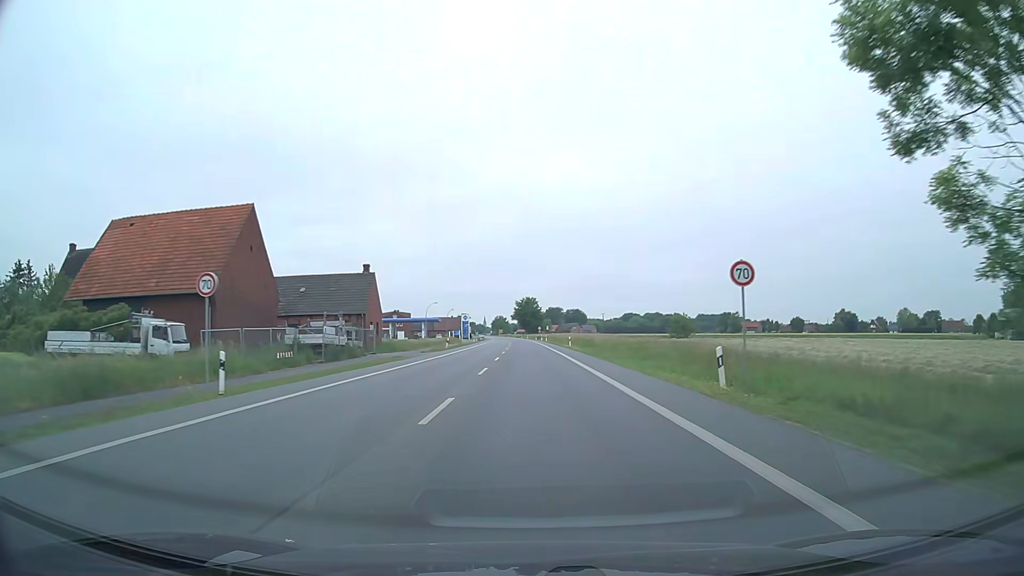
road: primary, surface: asphalt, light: Day
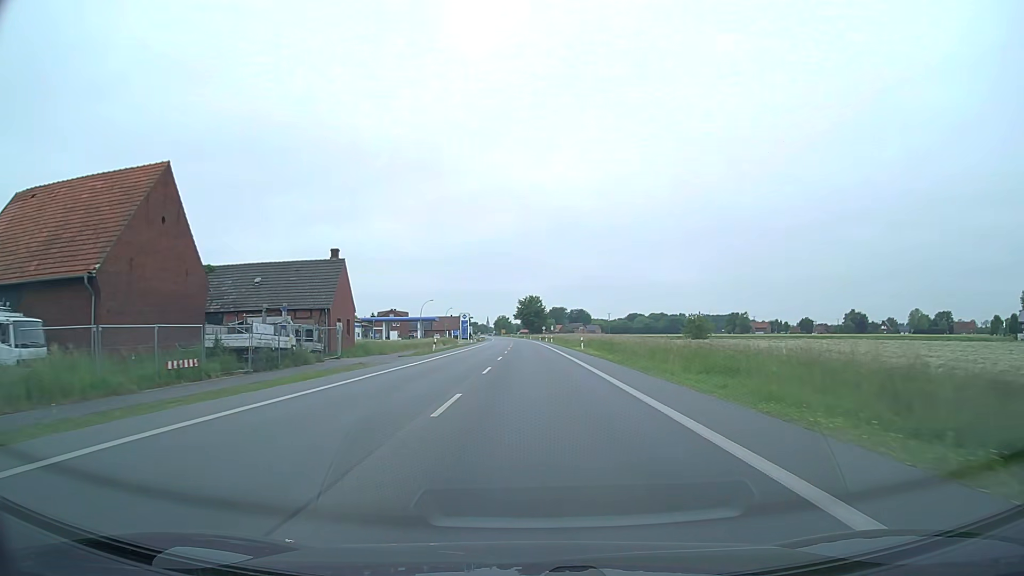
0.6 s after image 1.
(0.0, +11.1) m; 0°
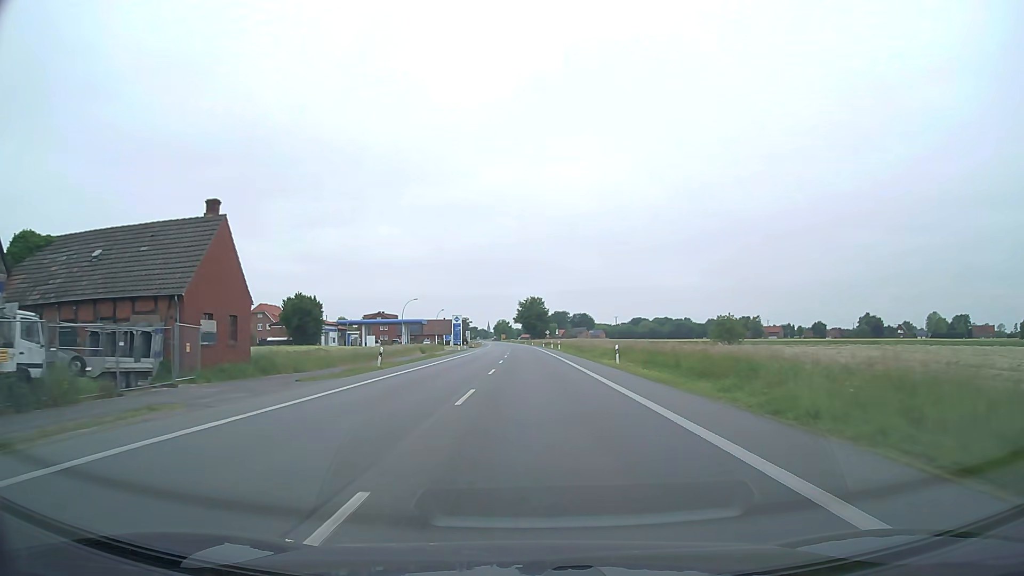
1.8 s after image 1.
(0.0, +20.7) m; 0°
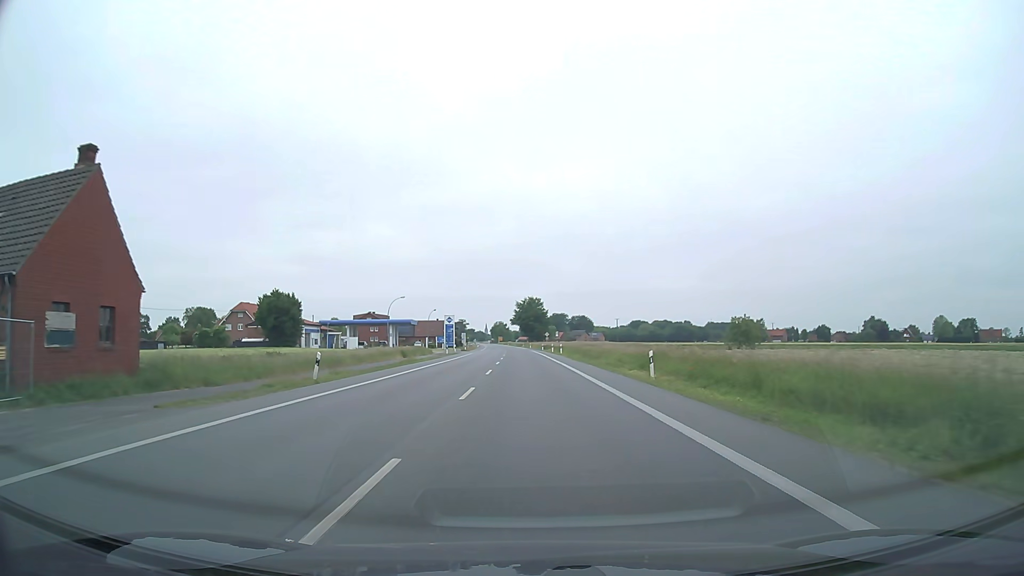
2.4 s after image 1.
(+0.1, +10.3) m; 0°
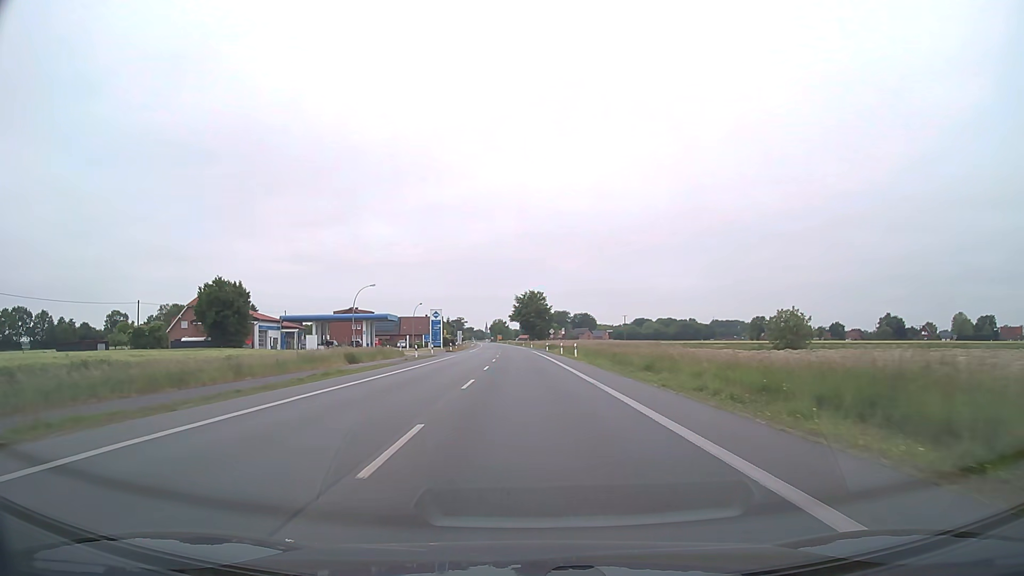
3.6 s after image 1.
(0.0, +21.1) m; 0°
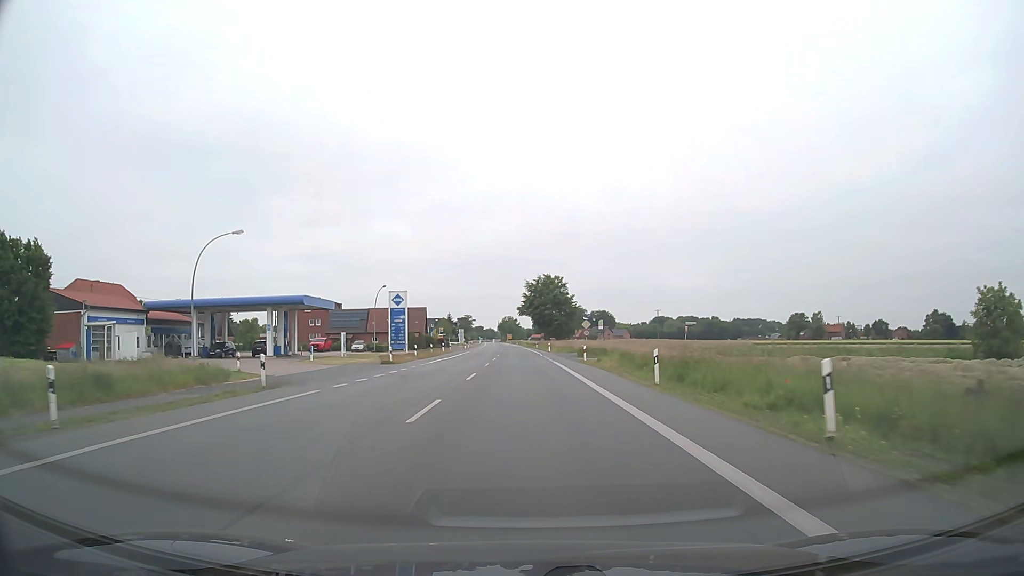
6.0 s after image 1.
(-0.3, +43.5) m; -1°
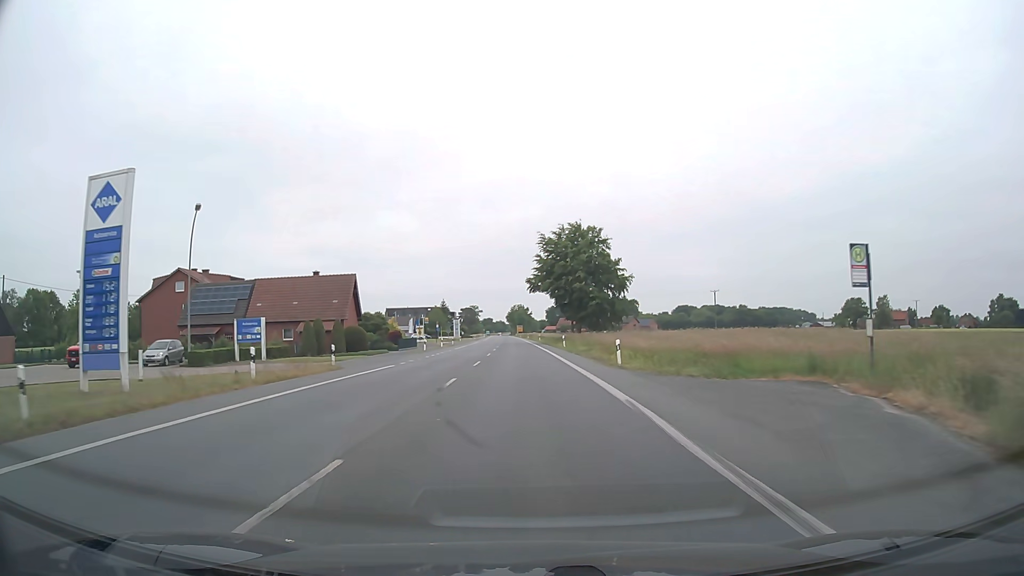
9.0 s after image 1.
(-0.5, +55.0) m; -1°
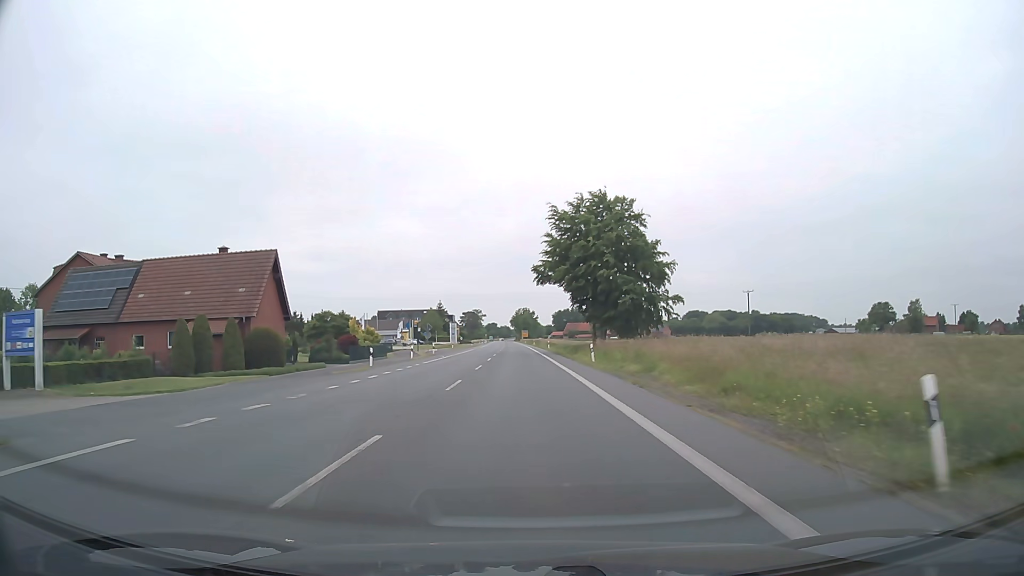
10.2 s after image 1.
(-0.1, +21.8) m; -1°
(0, +10) (0, +20) (0, +30) (0, +40) (0, +50) (-1, +60) (-1, +70) (-1, +80) (-1, +90) (-2, +100) m
